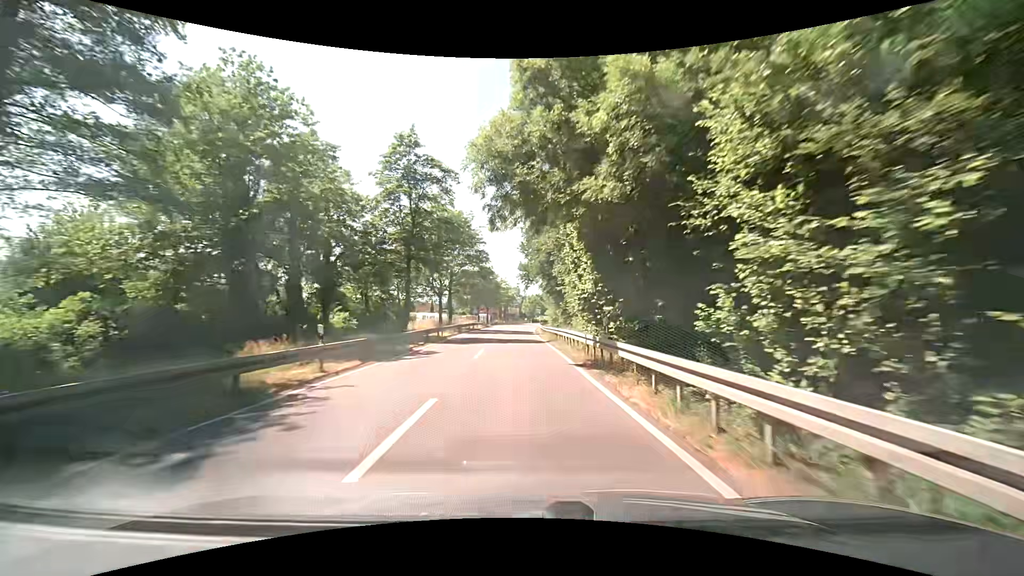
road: secondary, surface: asphalt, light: Day
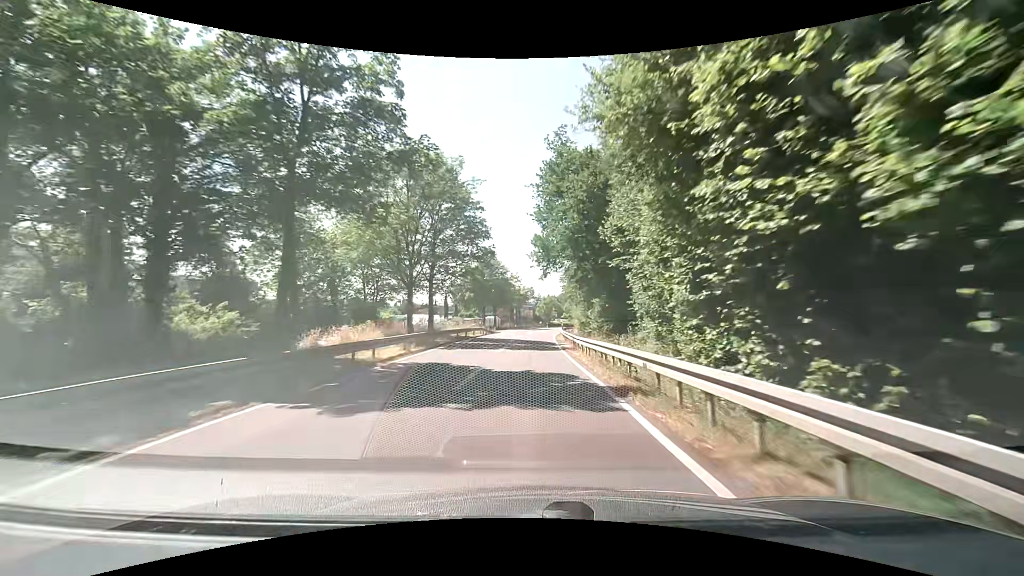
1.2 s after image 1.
(-0.5, +18.4) m; -1°
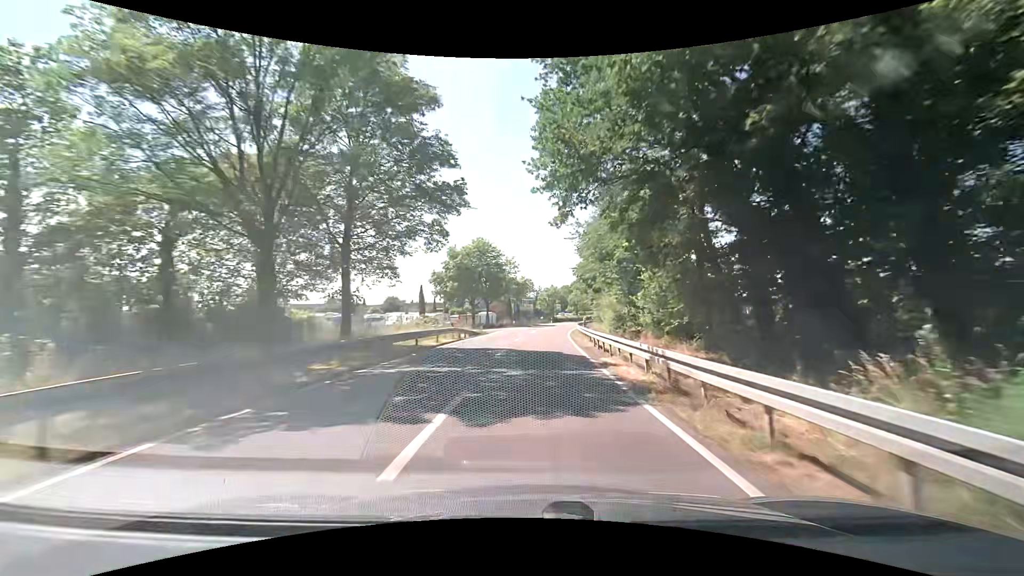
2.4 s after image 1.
(-0.1, +17.7) m; +1°
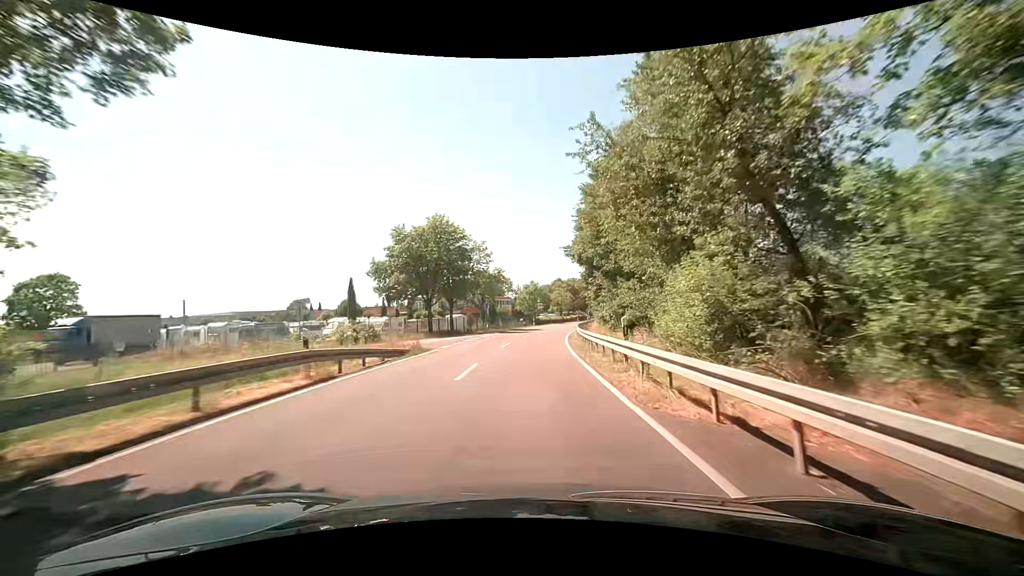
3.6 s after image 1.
(0.0, +17.1) m; 0°
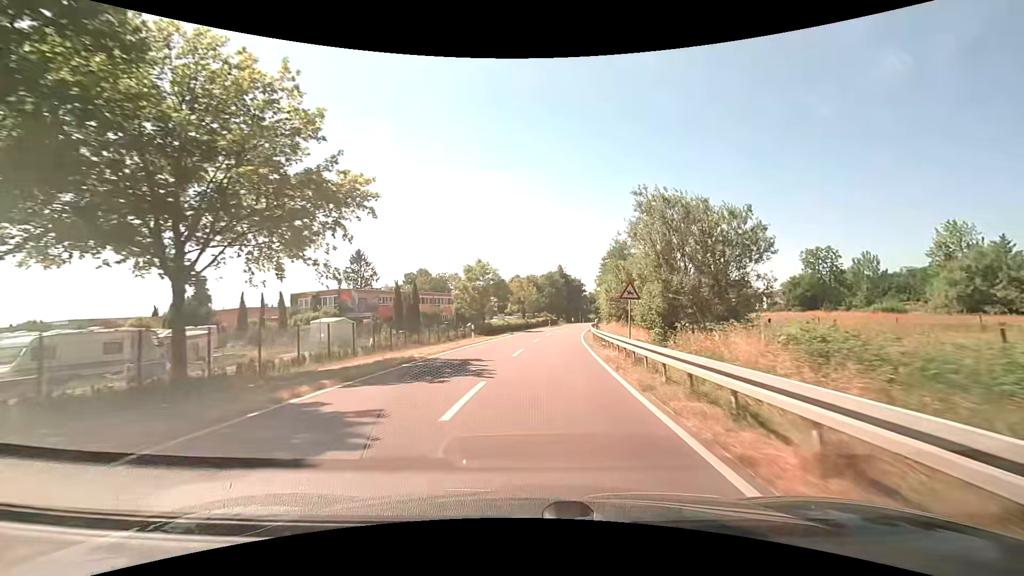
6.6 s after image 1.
(+2.2, +40.0) m; +6°
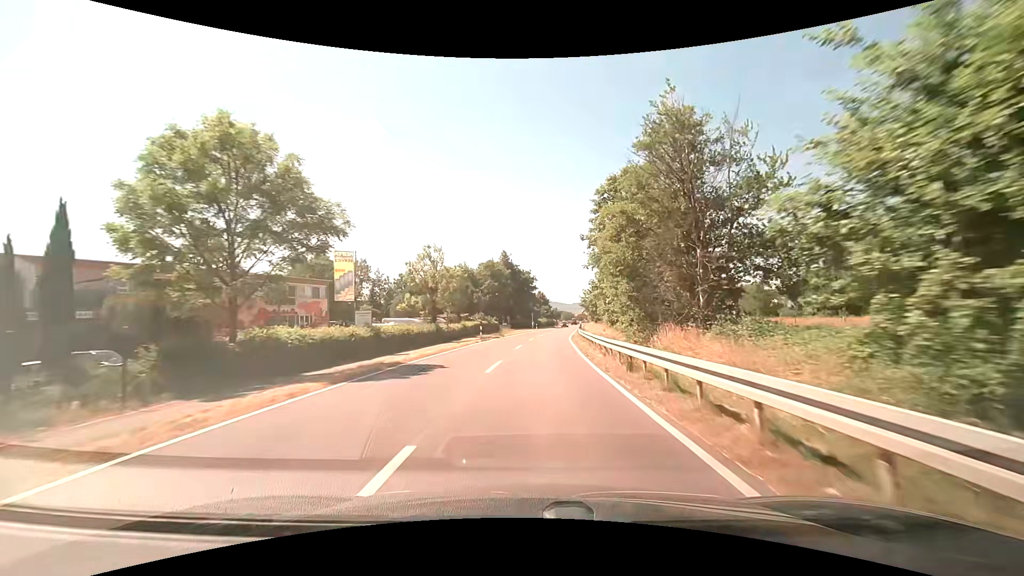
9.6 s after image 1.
(+2.3, +41.4) m; +6°
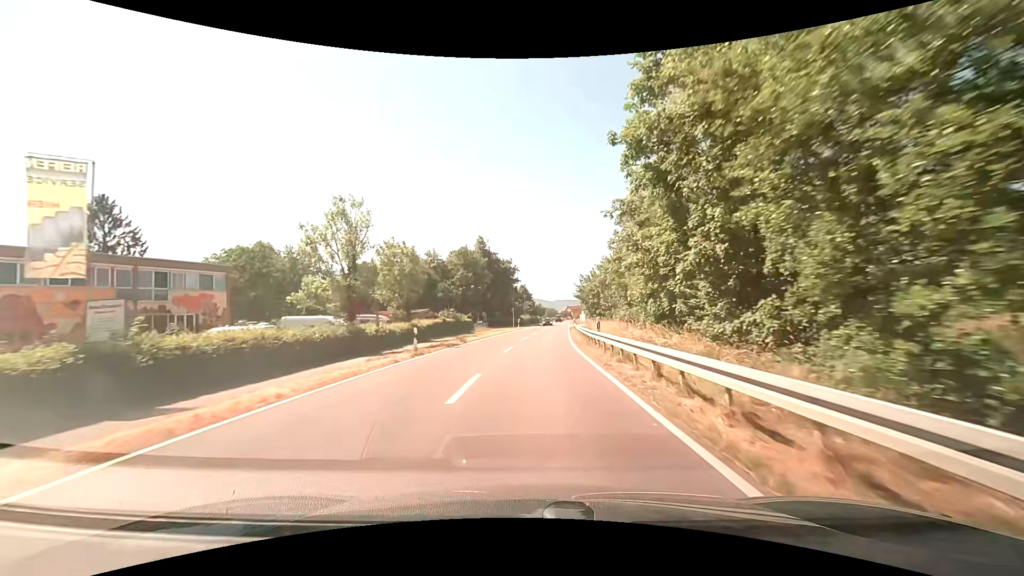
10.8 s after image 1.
(+0.3, +17.3) m; +2°
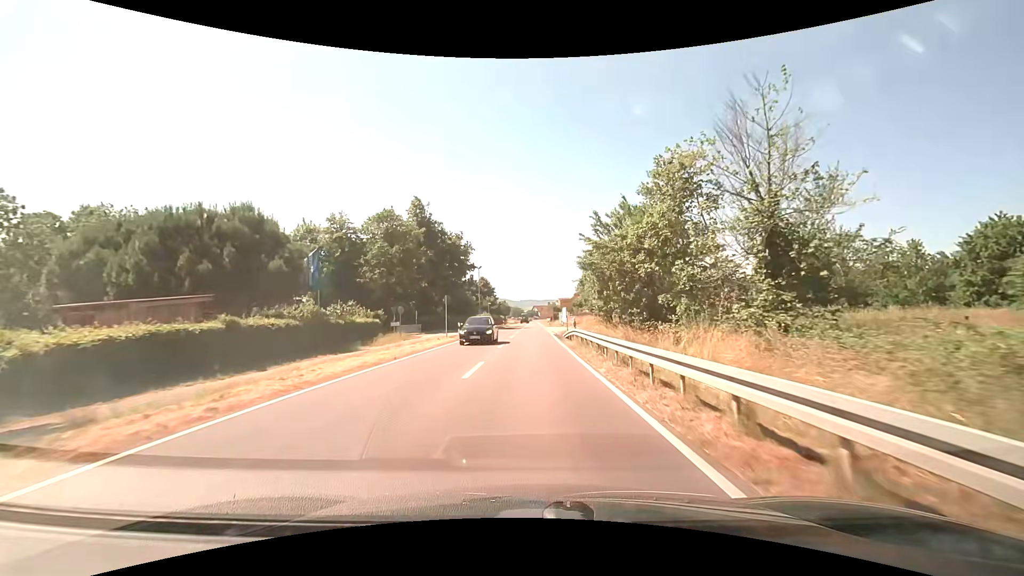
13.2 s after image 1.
(+1.1, +32.7) m; +4°
(0, +10) (0, +20) (0, +30) (+1, +40) (+1, +50) (+1, +60) (+1, +70) (+1, +80) (+1, +90) (+2, +100) m
